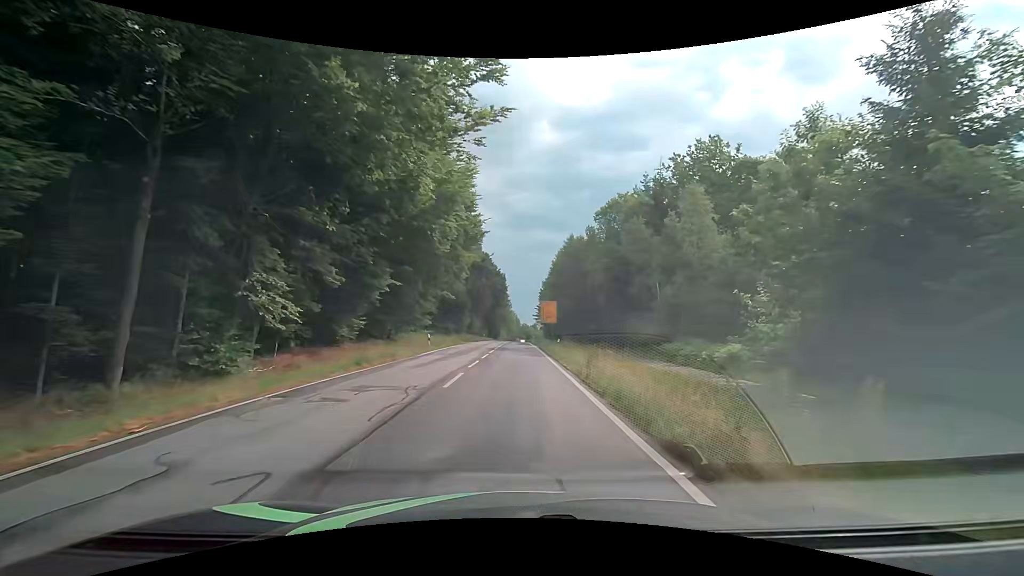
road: tertiary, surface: asphalt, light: Day
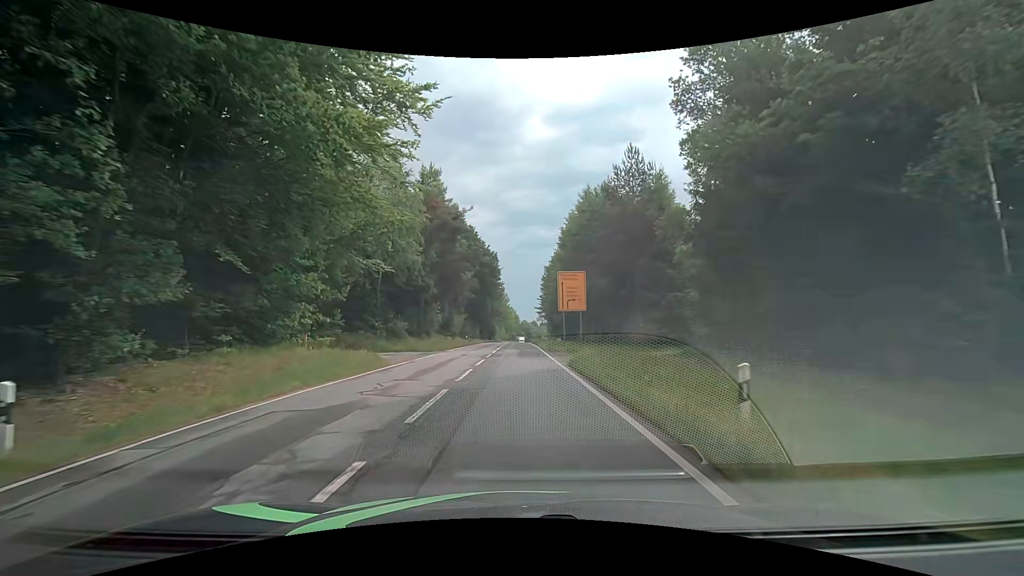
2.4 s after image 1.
(-0.2, +28.2) m; -1°
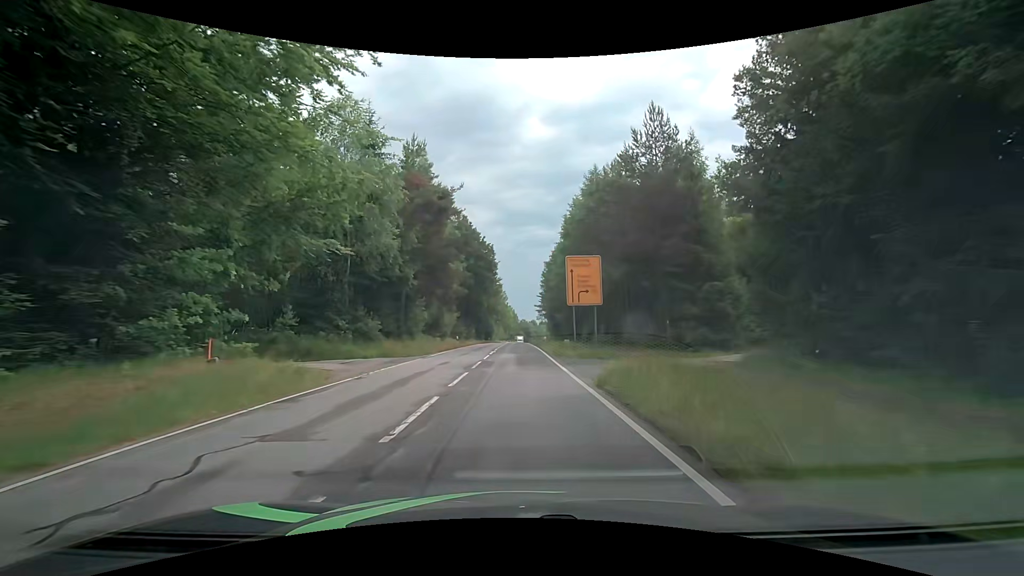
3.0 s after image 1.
(0.0, +7.1) m; 0°
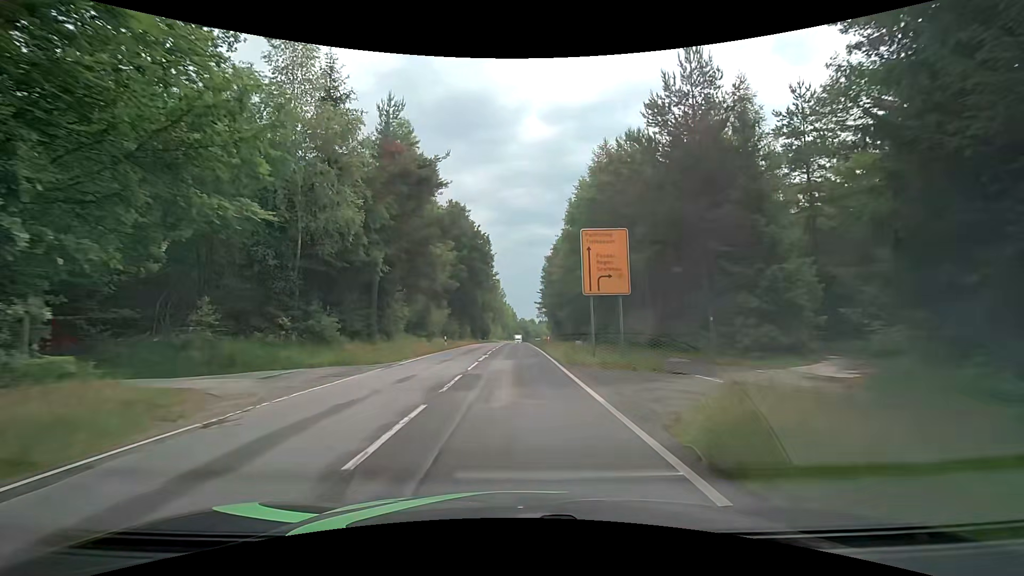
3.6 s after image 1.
(0.0, +7.2) m; 0°
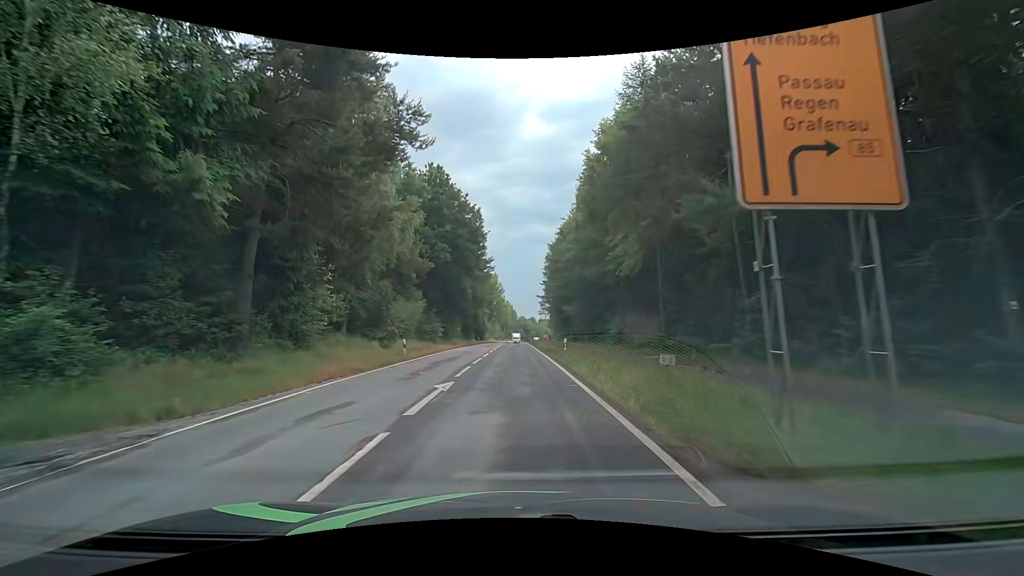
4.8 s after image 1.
(0.0, +14.5) m; 0°
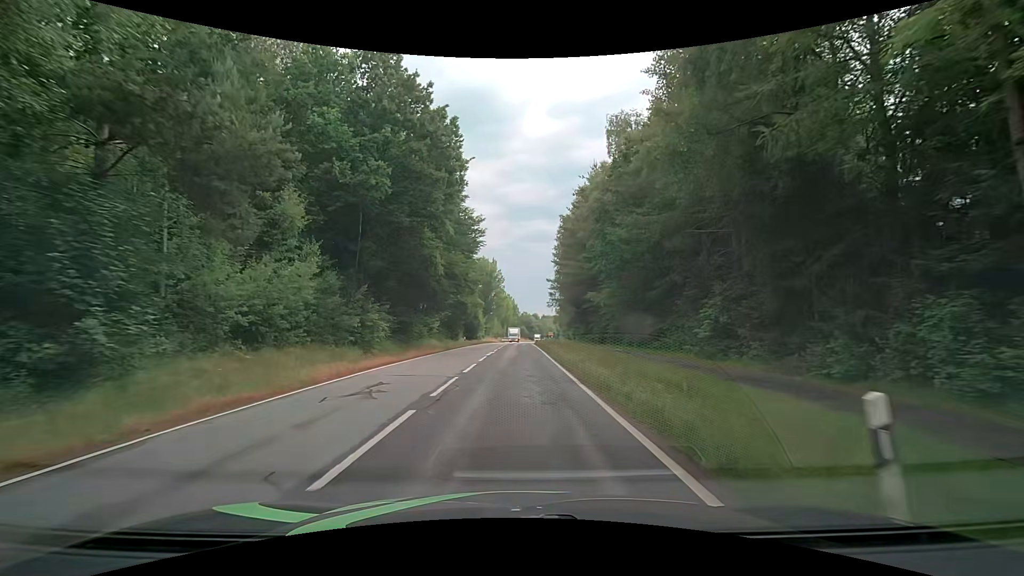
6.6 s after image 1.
(-0.1, +22.3) m; 0°
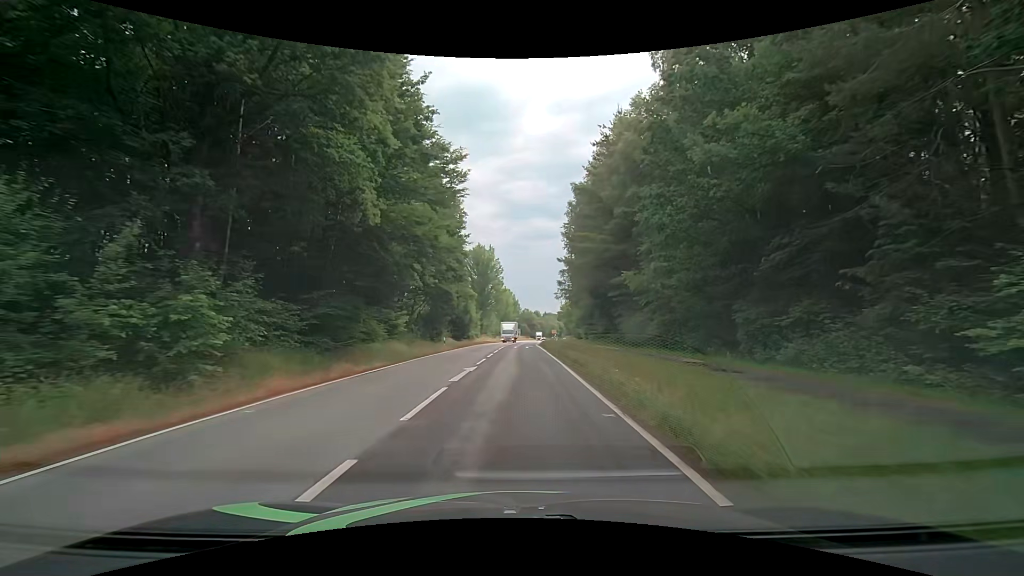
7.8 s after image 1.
(-0.2, +15.3) m; -1°
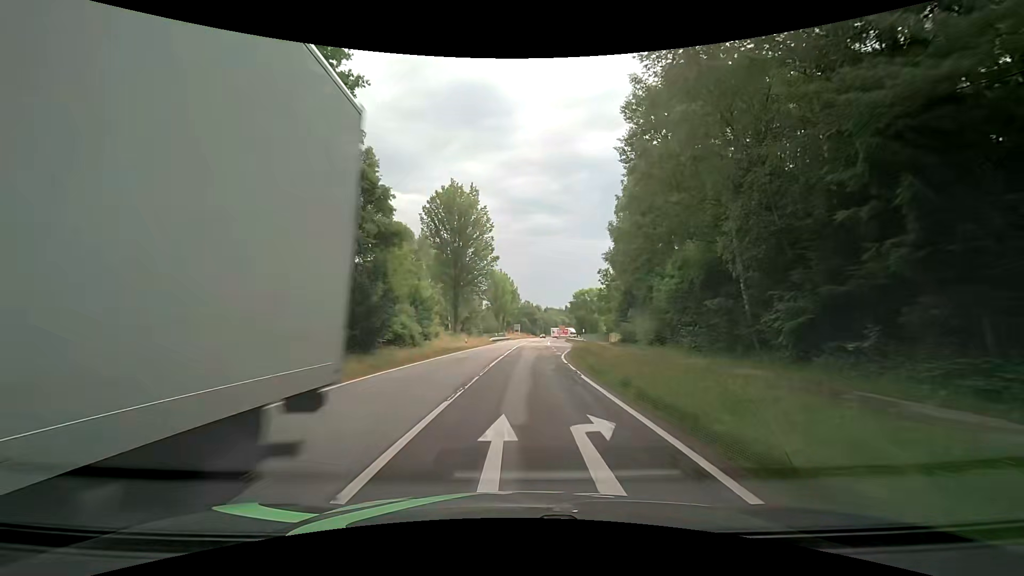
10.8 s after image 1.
(+0.2, +39.9) m; +1°
(0, +10) (0, +20) (0, +30) (+1, +40) (+1, +50) (+1, +60) (+2, +70) (+2, +80) (+3, +90) (+3, +100) m
